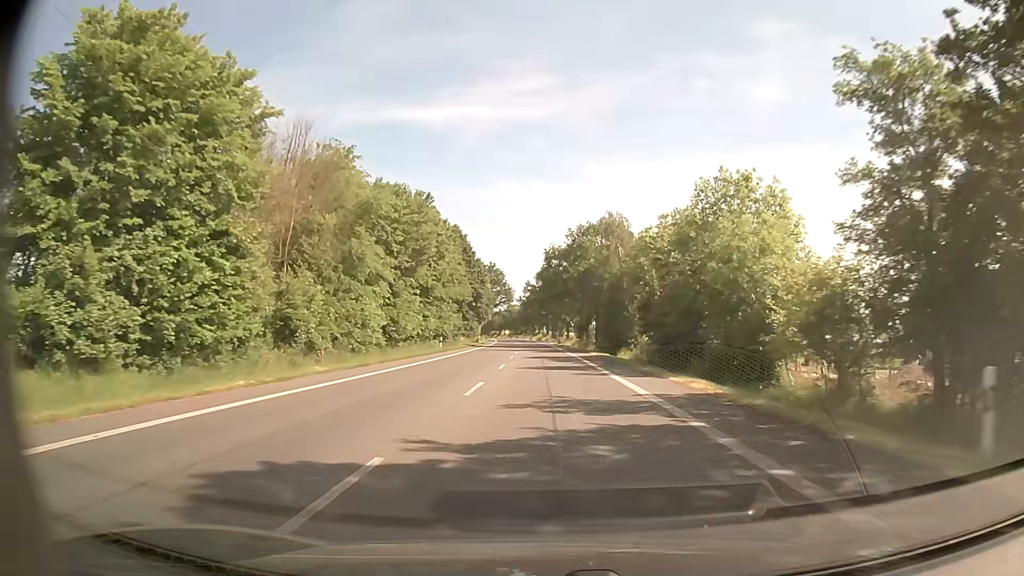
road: primary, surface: asphalt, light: Day
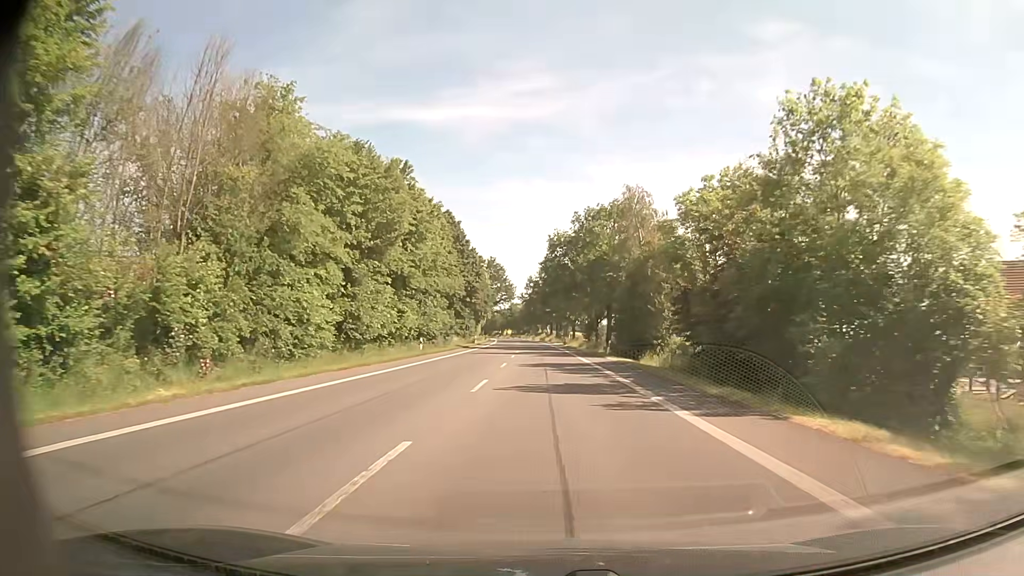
(0.0, +10.8) m; 0°
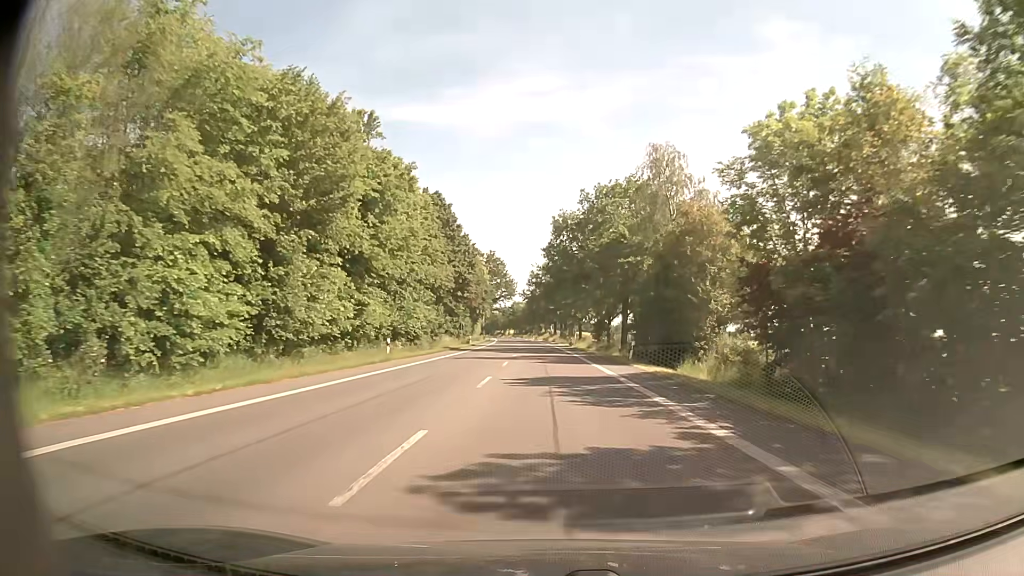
(0.0, +10.8) m; -1°
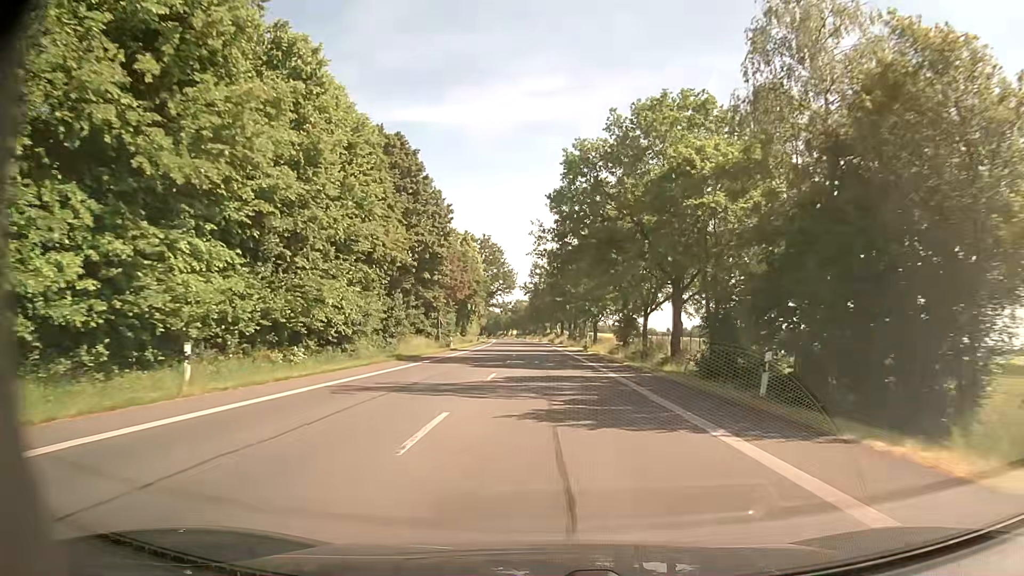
(0.0, +21.5) m; -1°
